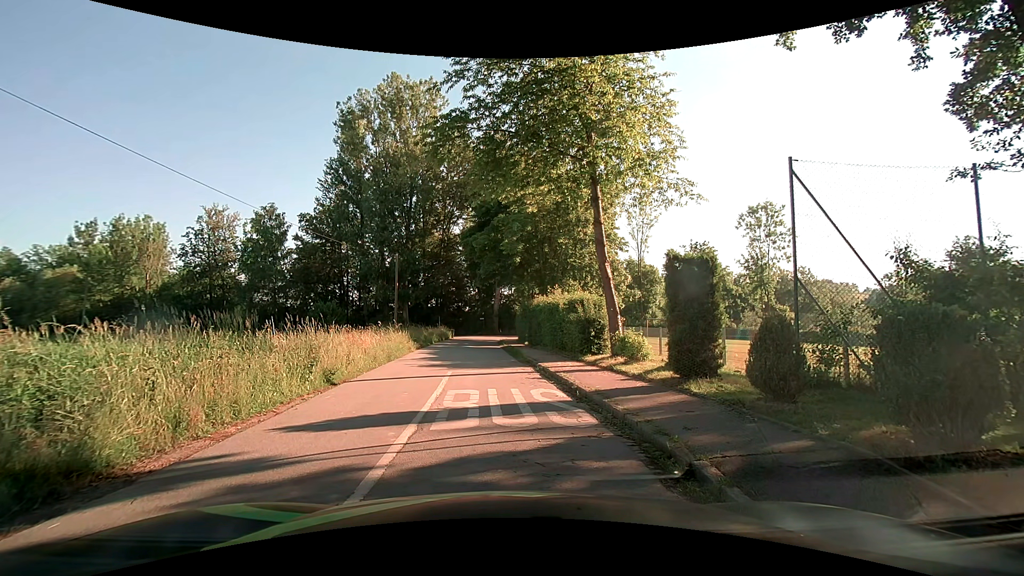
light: Day
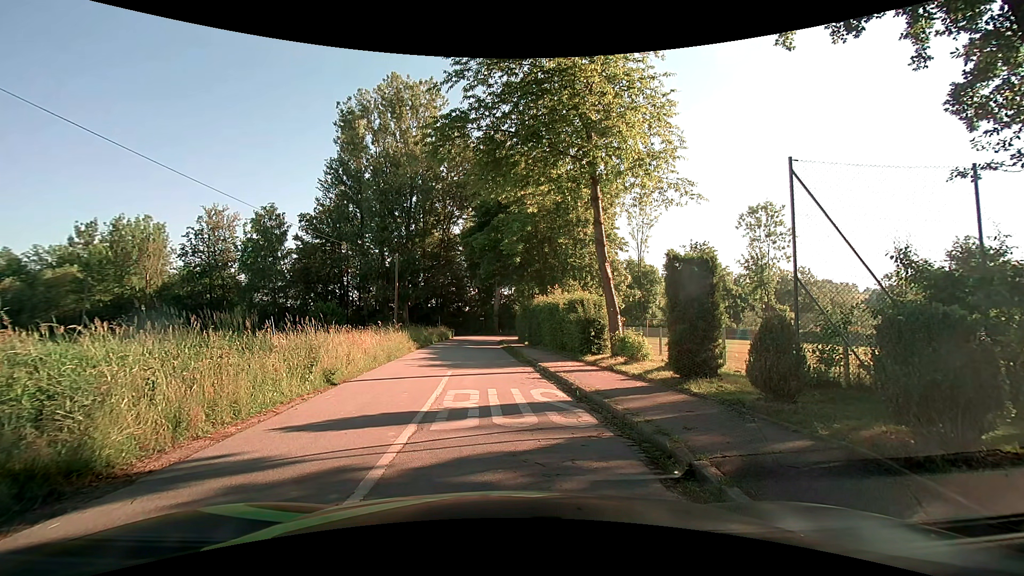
(0.0, 0.0) m; 0°
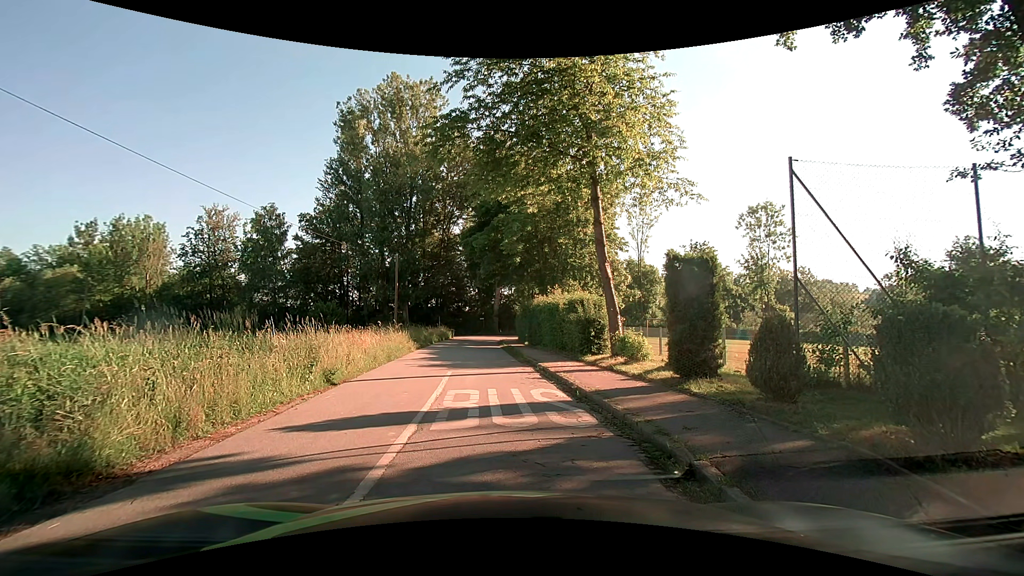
(0.0, 0.0) m; 0°
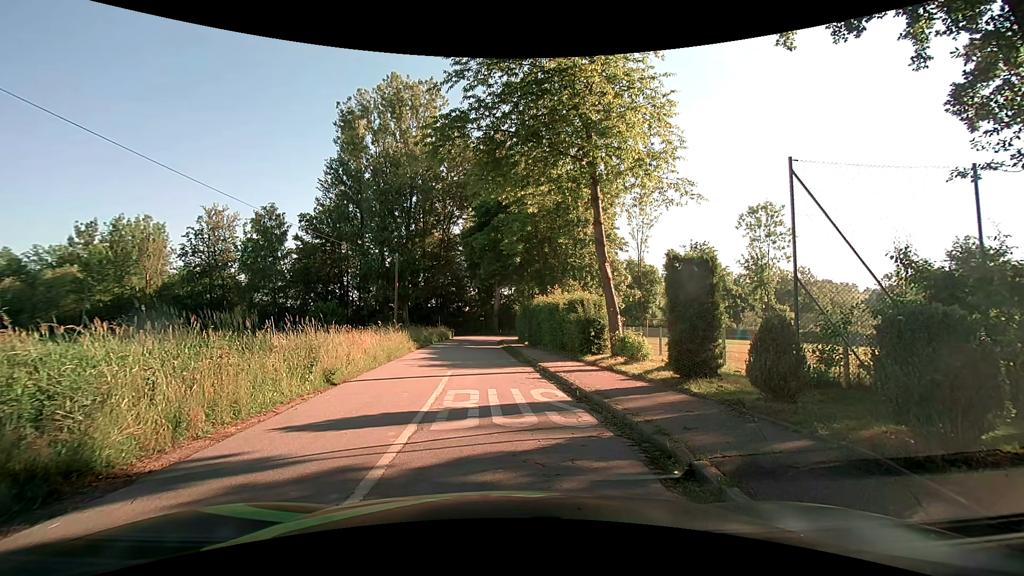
(0.0, 0.0) m; 0°
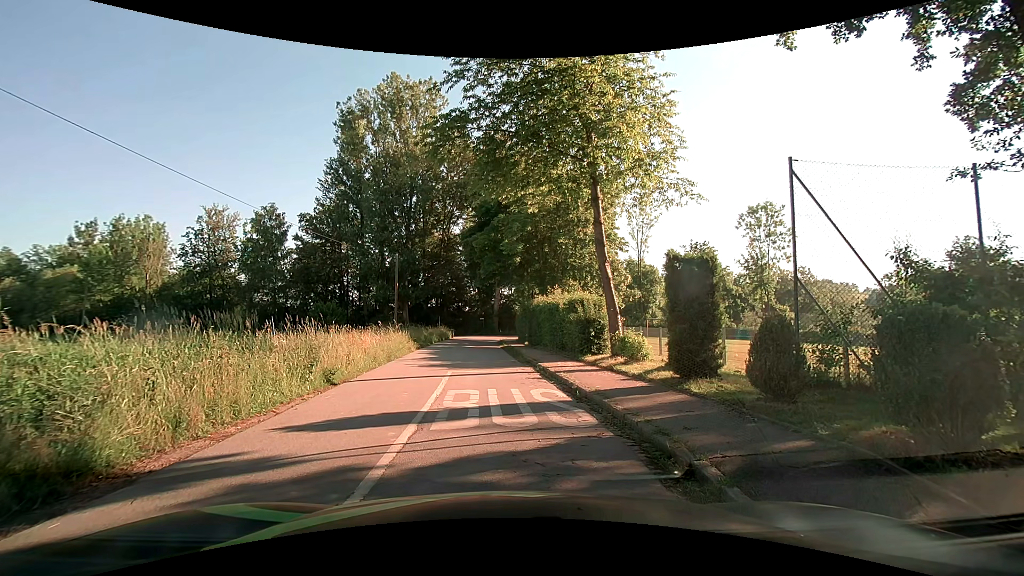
(0.0, 0.0) m; 0°
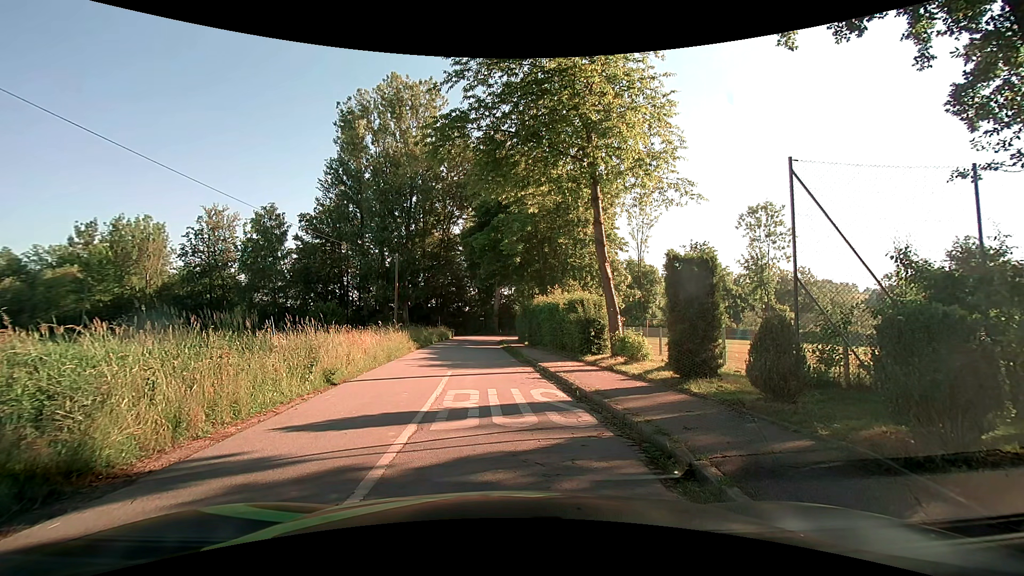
(0.0, 0.0) m; 0°
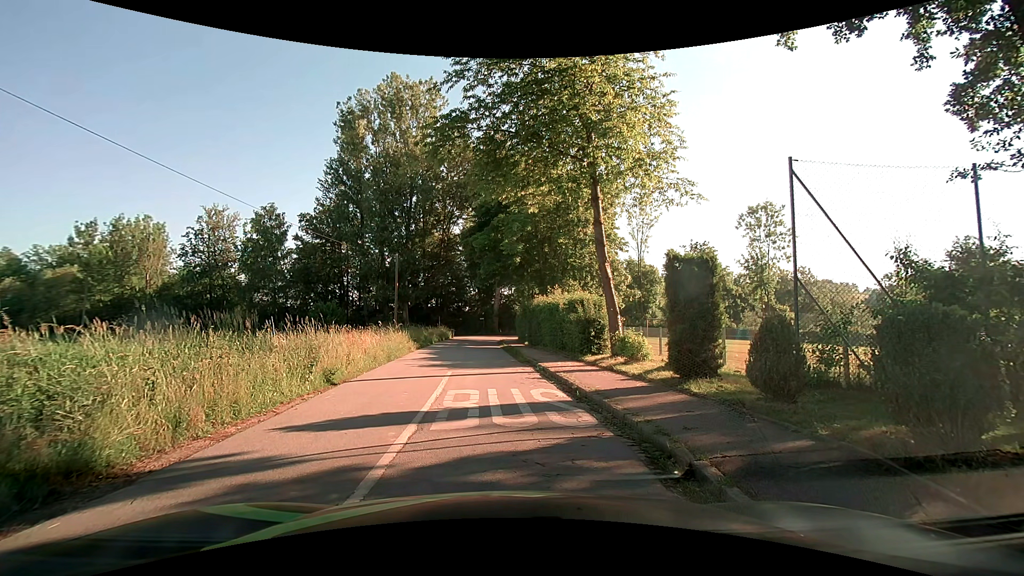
(0.0, 0.0) m; 0°
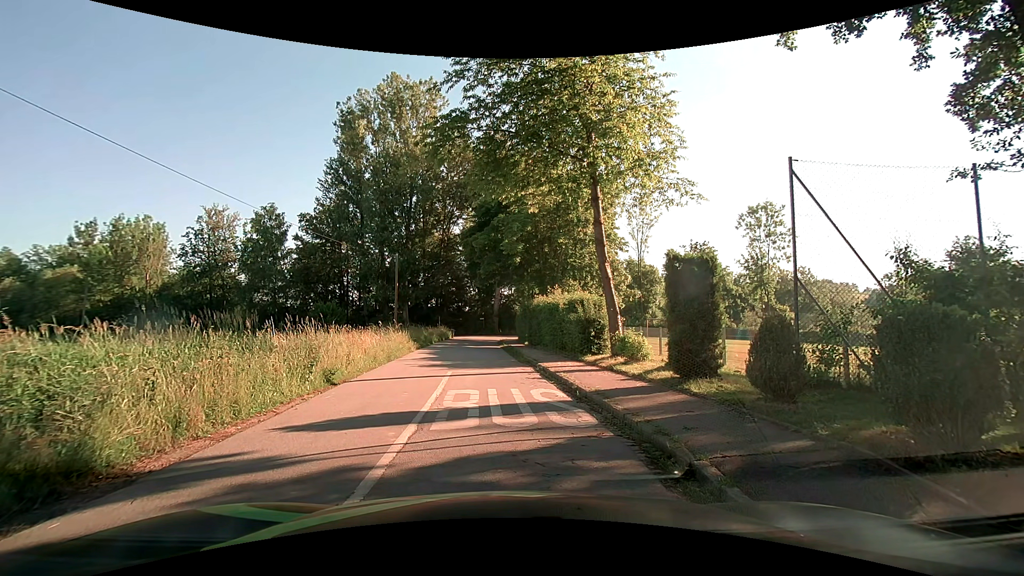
(0.0, 0.0) m; 0°
